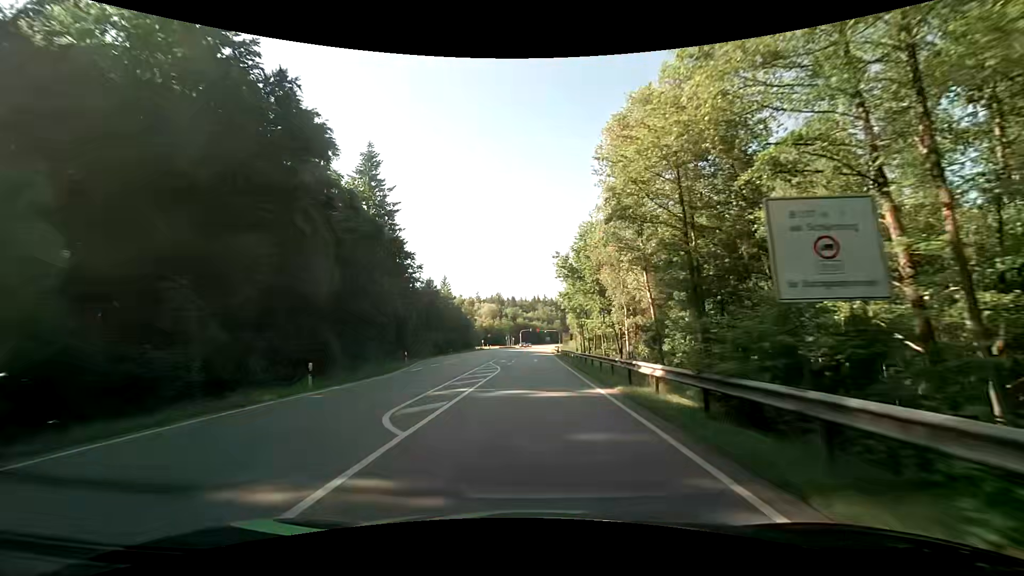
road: secondary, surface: asphalt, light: Day
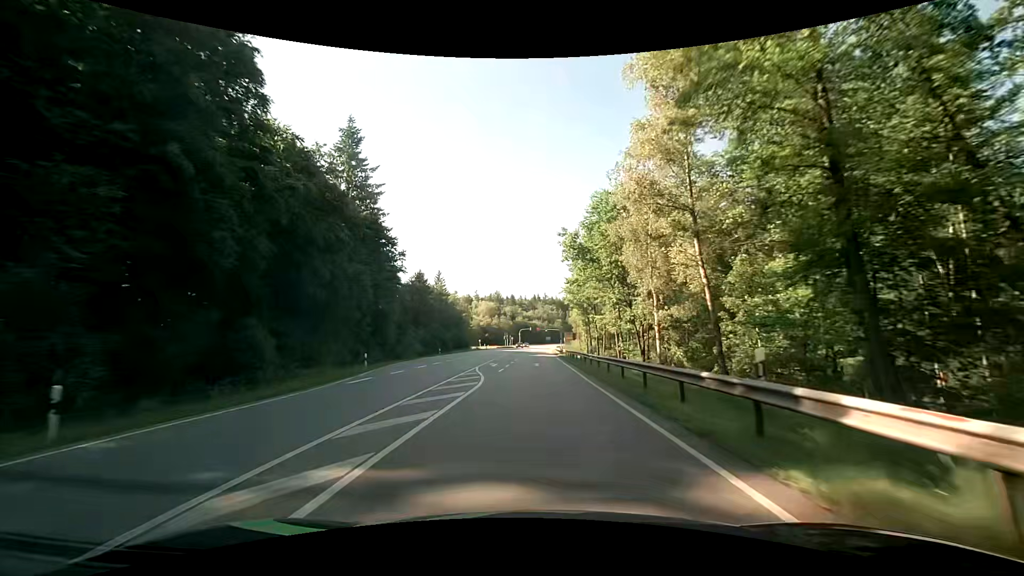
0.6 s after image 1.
(-0.1, +10.1) m; -1°
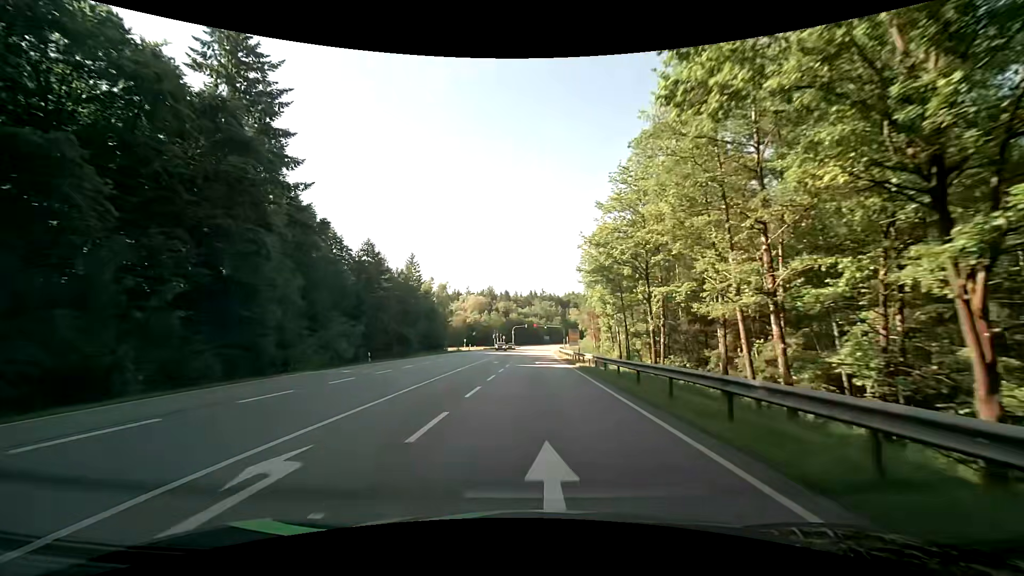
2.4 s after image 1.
(+0.3, +30.6) m; +1°
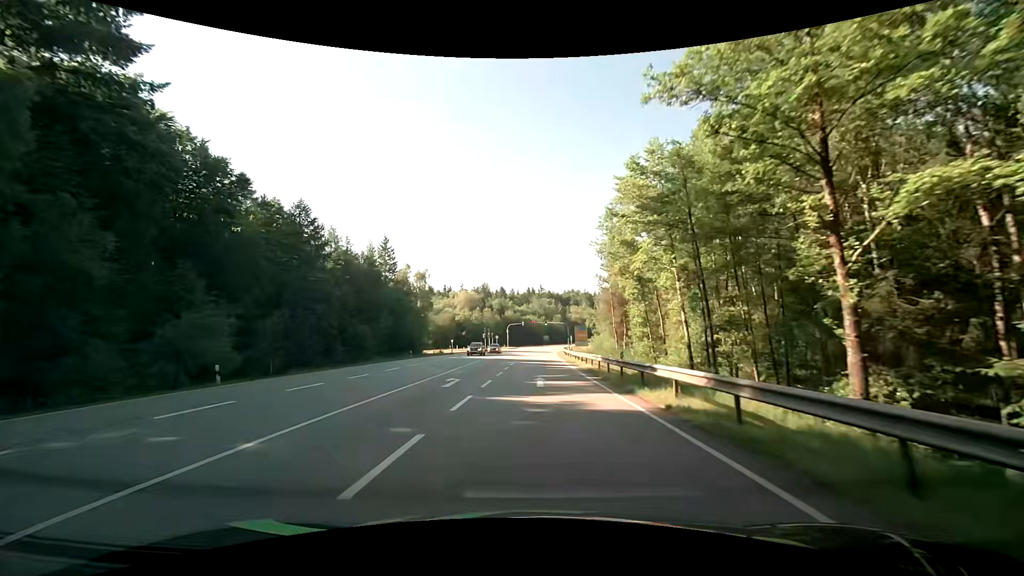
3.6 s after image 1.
(-0.2, +20.5) m; 0°
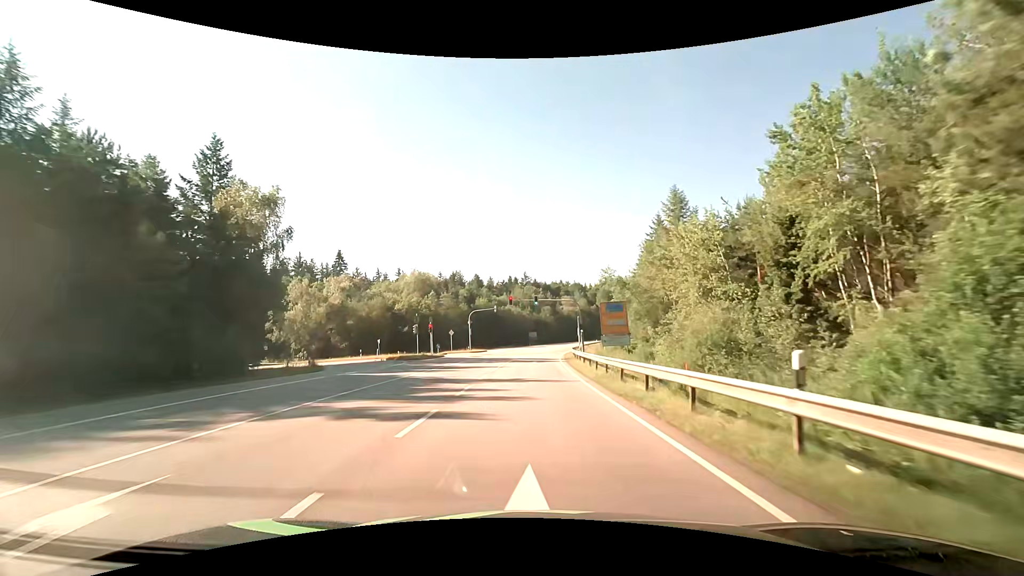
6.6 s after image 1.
(+0.7, +50.9) m; +2°
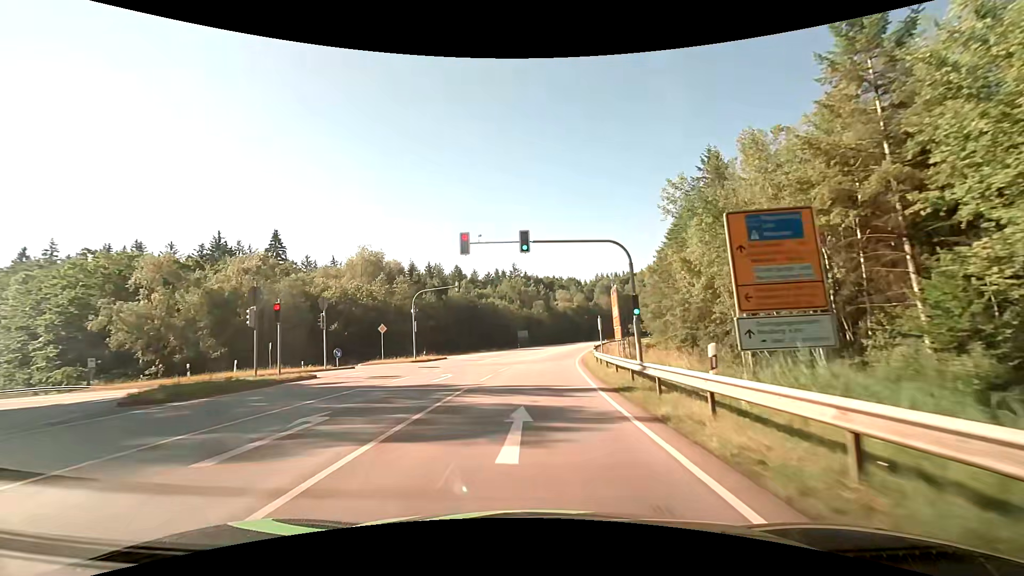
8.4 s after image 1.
(+0.2, +29.7) m; +1°
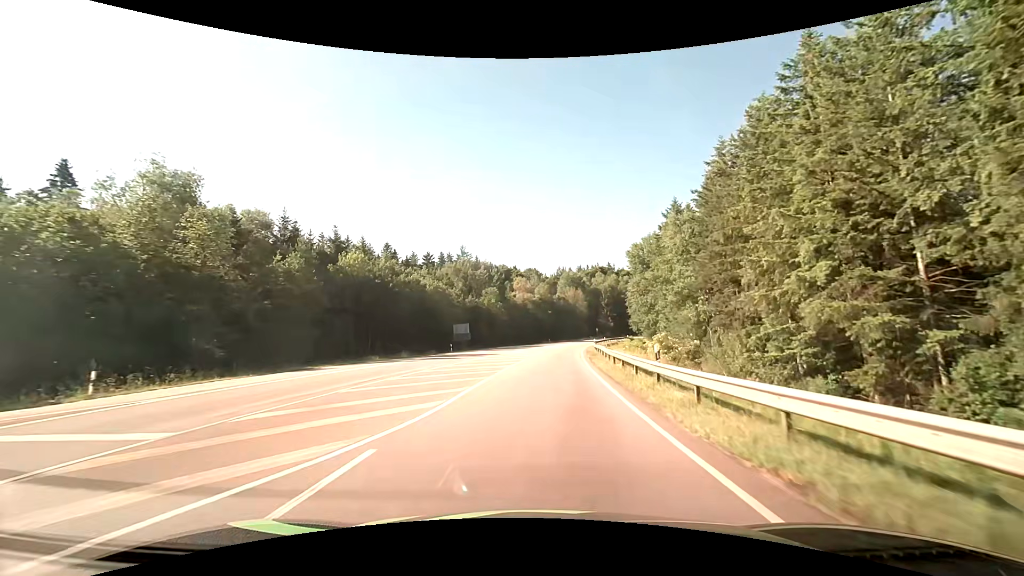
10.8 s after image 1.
(+1.3, +38.6) m; +5°
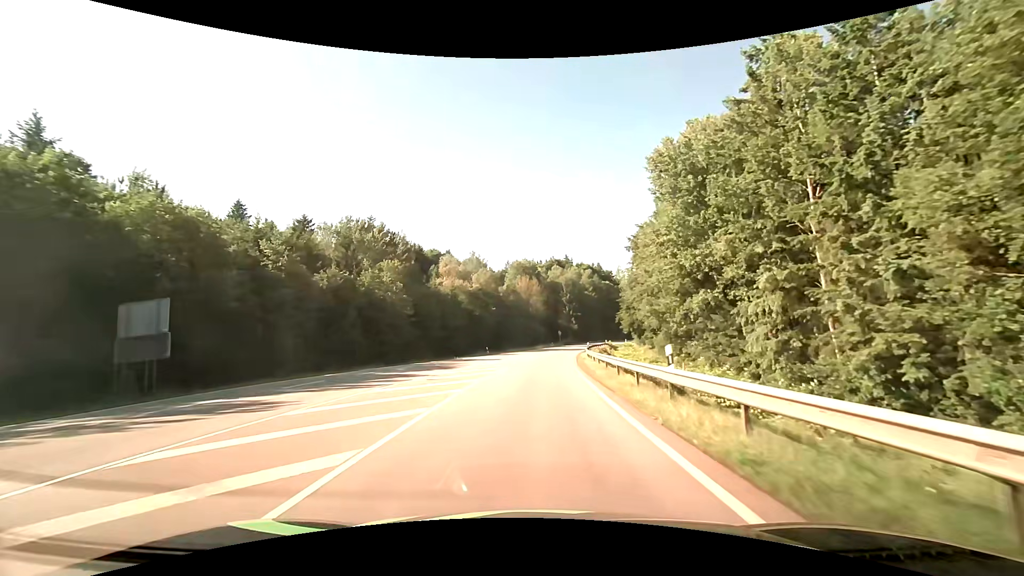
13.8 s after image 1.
(+3.1, +47.9) m; +6°
(0, +10) (0, +20) (+1, +30) (+1, +40) (+2, +50) (+3, +60) (+4, +70) (+6, +80) (+8, +89) (+10, +99) m
